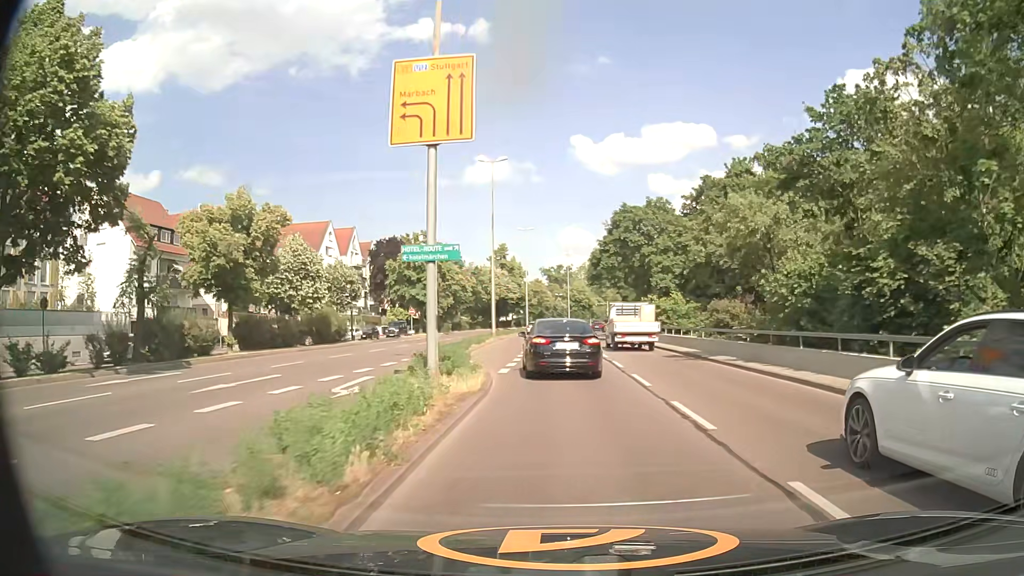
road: primary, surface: asphalt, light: Day
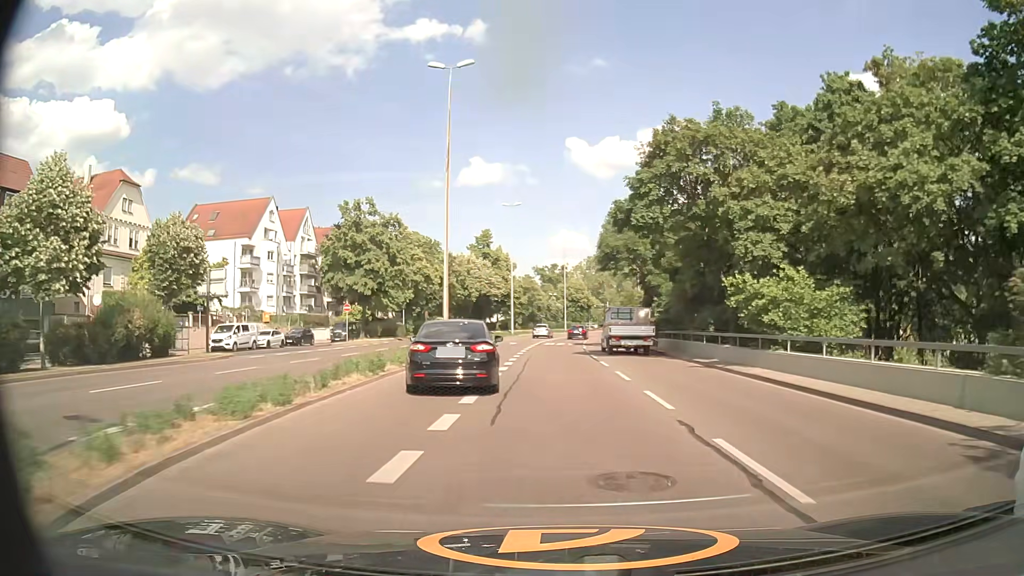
(+0.1, +21.7) m; +1°
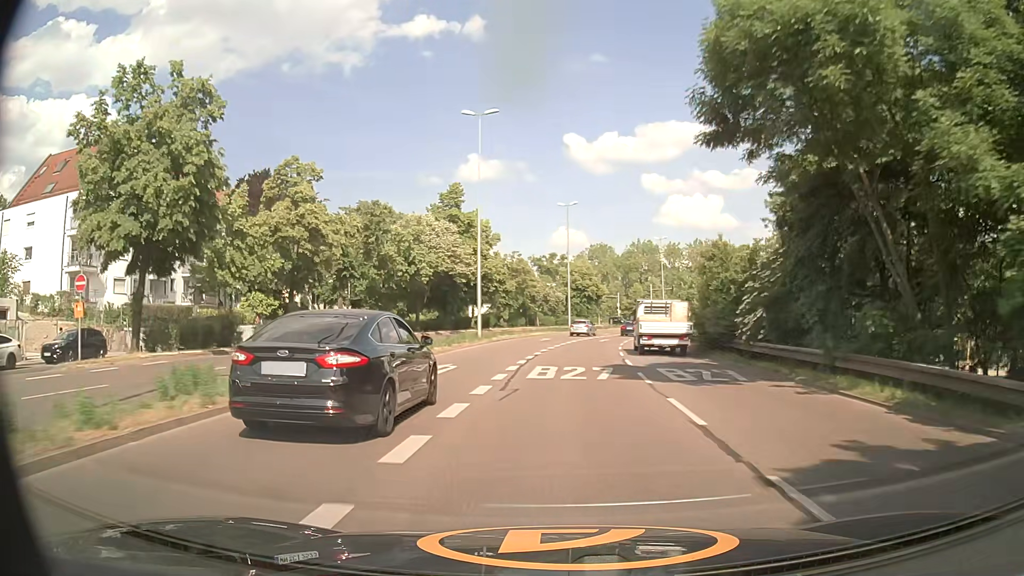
(-0.1, +32.2) m; 0°
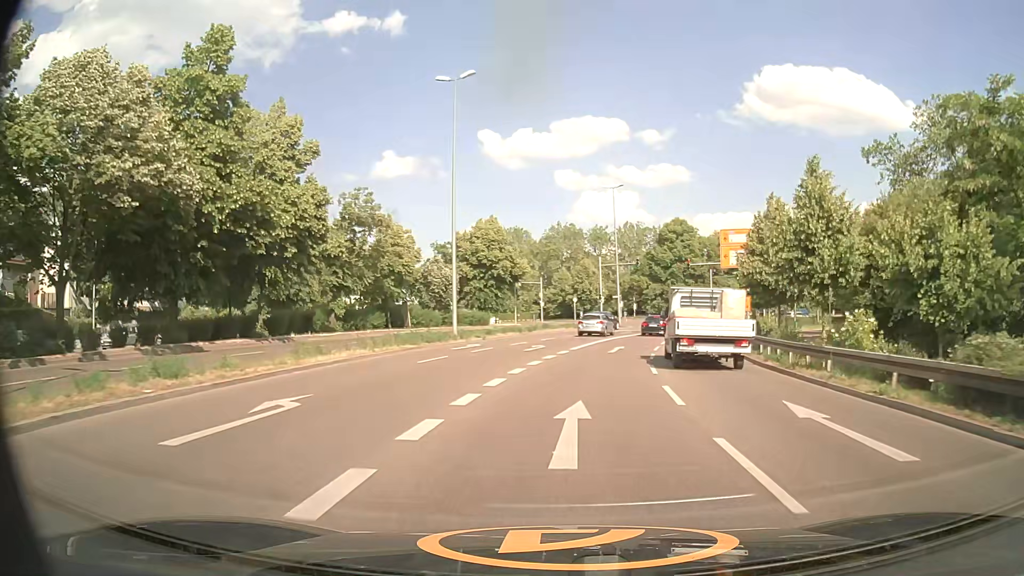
(+2.0, +40.2) m; +7°
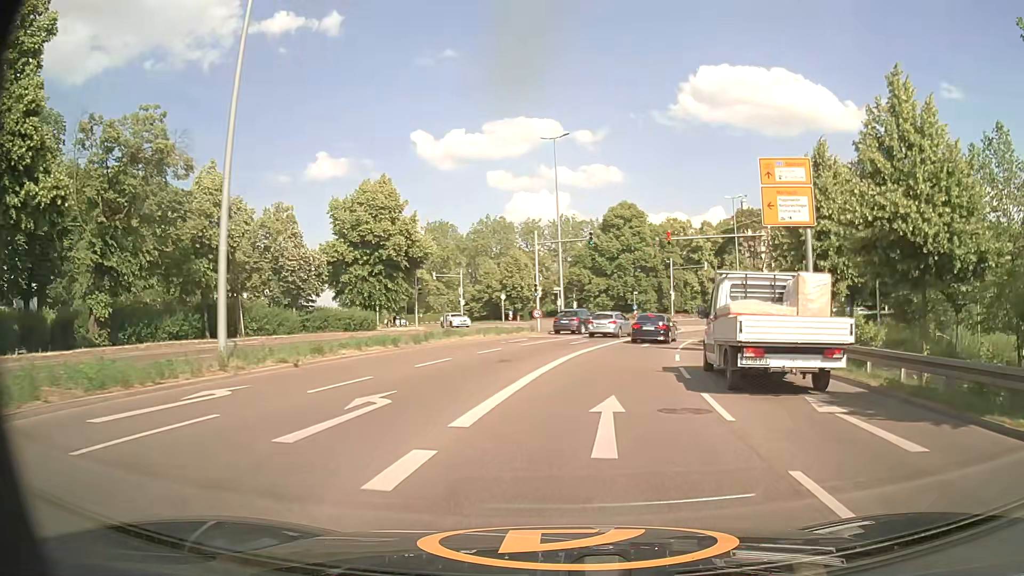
(+1.0, +19.6) m; +6°
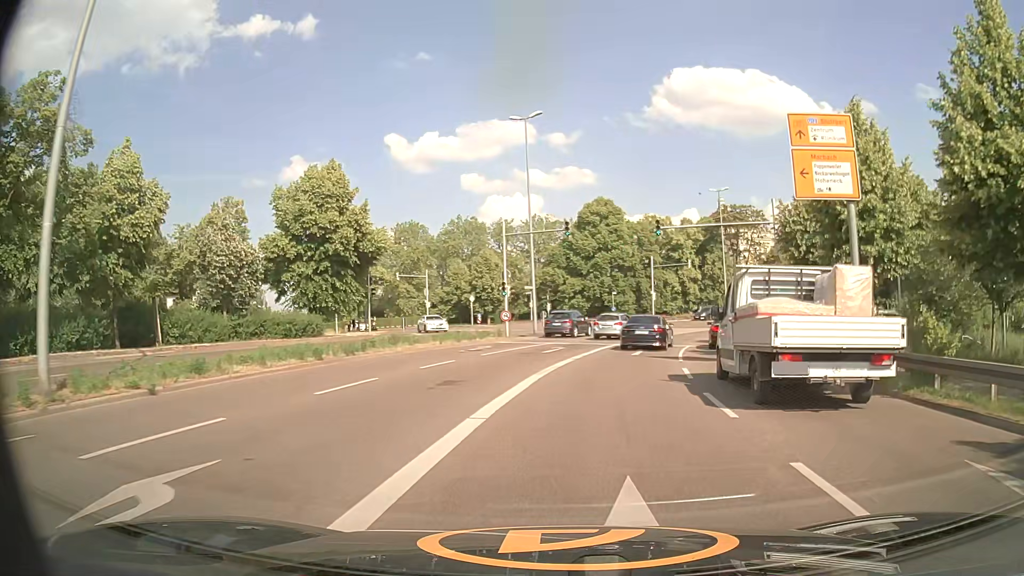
(+0.2, +5.7) m; +3°
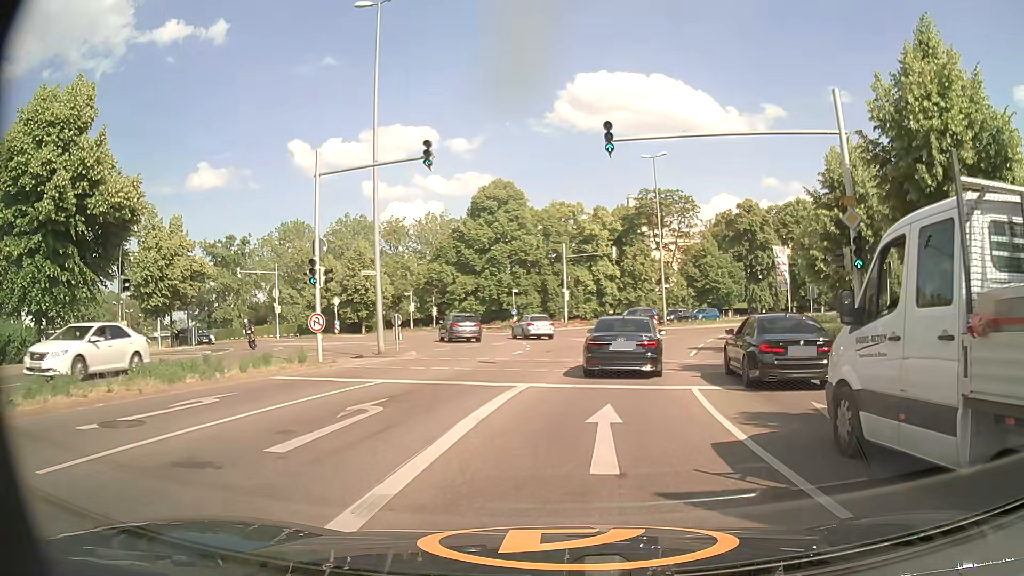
(+1.3, +17.7) m; +8°
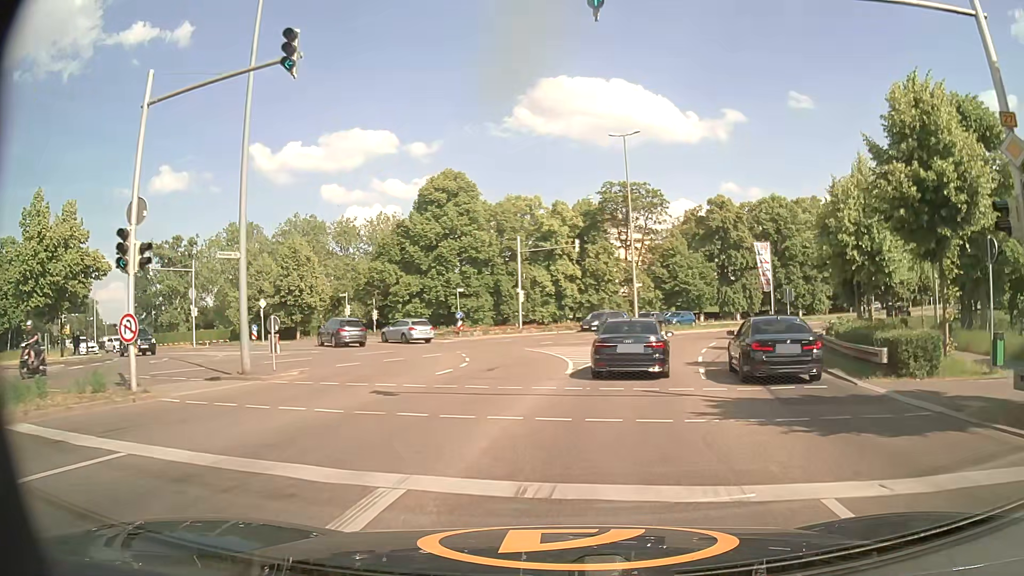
(+0.3, +8.4) m; +3°
(+1, +10) (+2, +20) (+5, +30) (+8, +39) (+12, +48) (+18, +56) (+25, +64) (+32, +70) (+40, +76) (+49, +81) m
